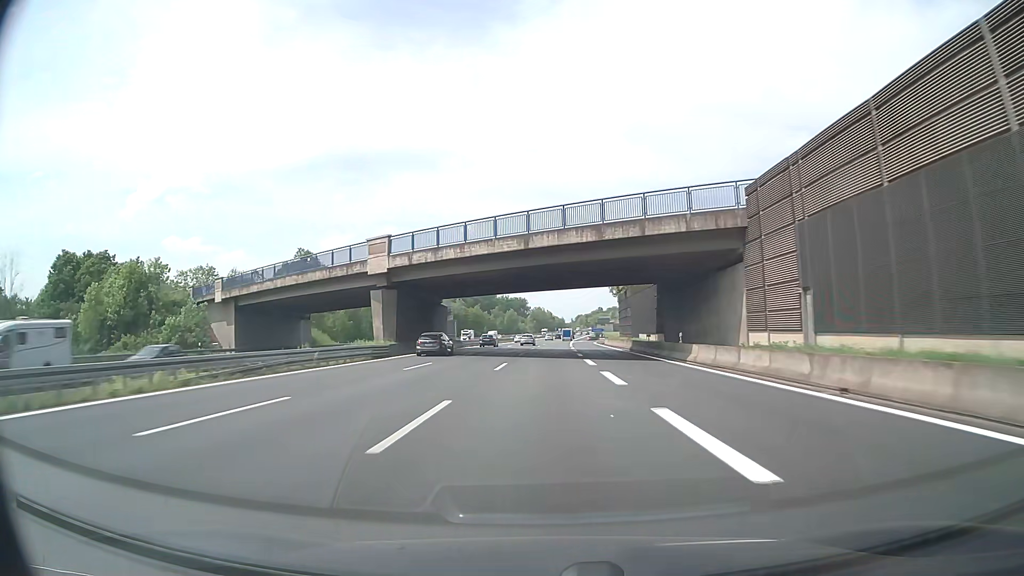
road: motorway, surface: asphalt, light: Day
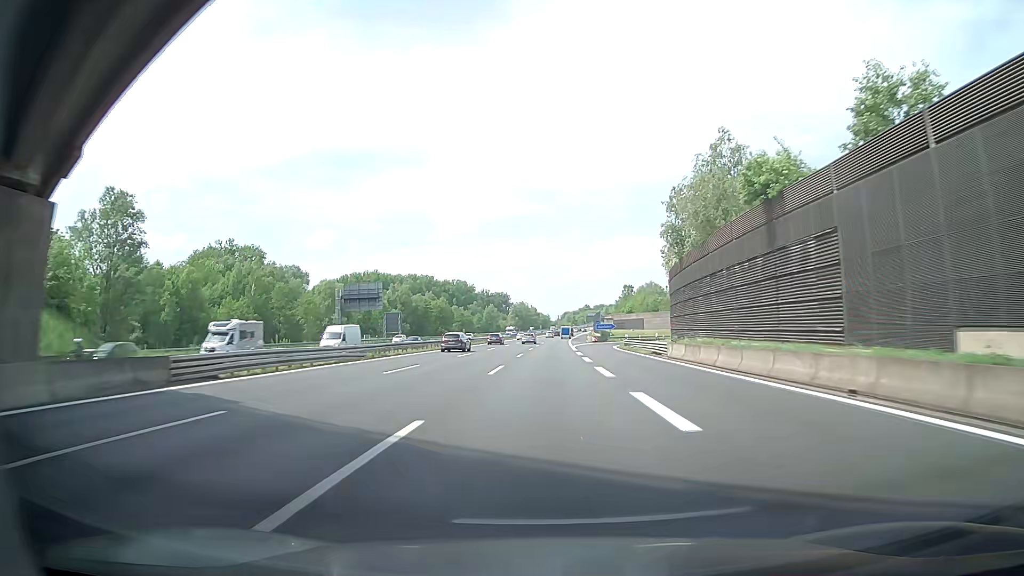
(+0.5, +56.7) m; +1°
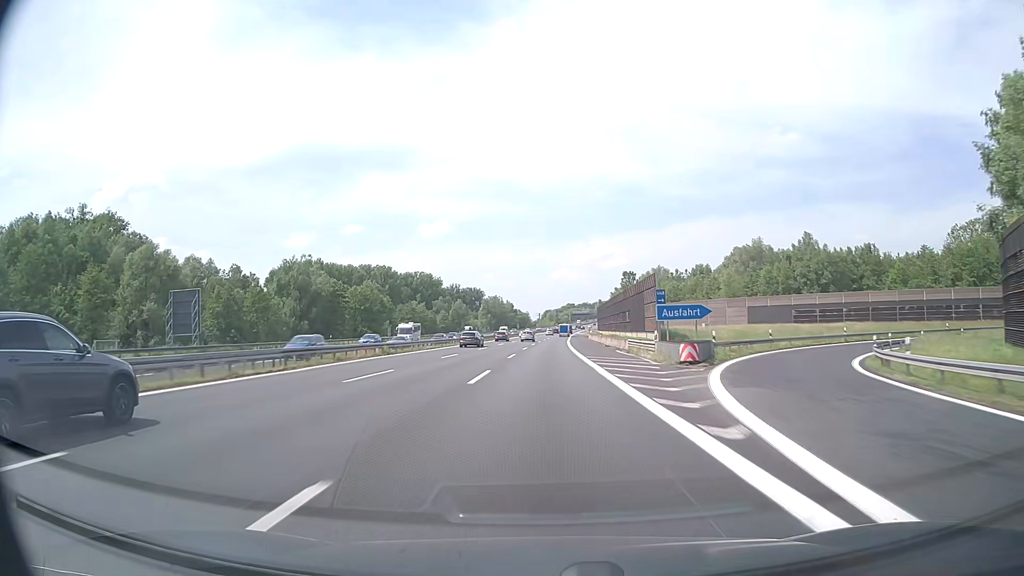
(+1.3, +75.6) m; +2°
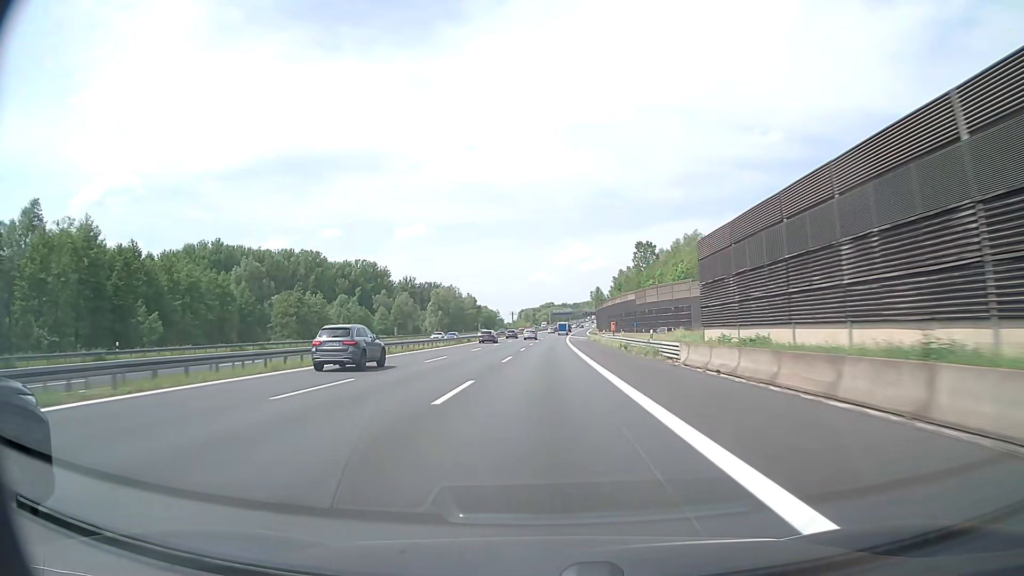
(+1.8, +94.3) m; +2°
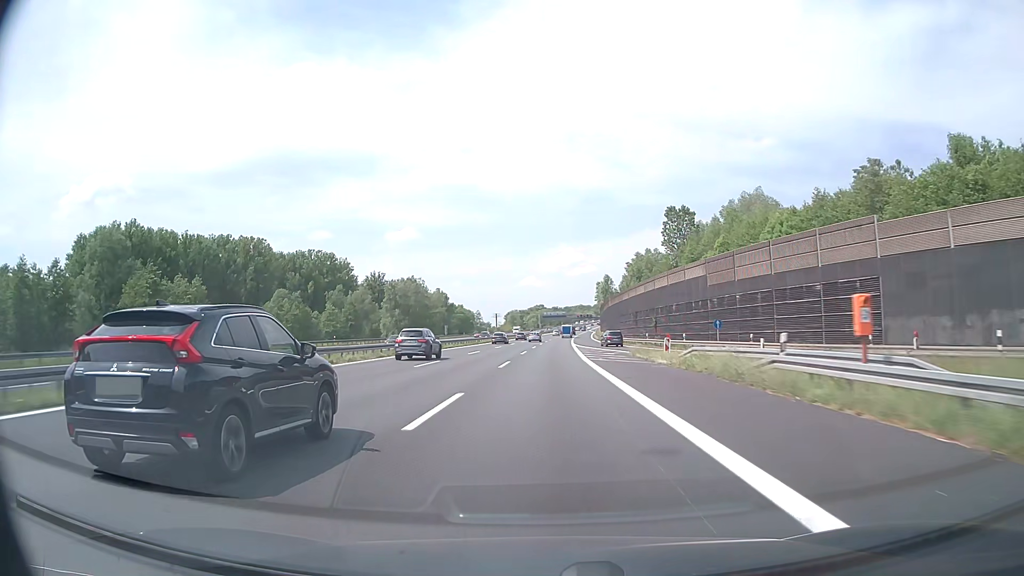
(+0.5, +56.5) m; +1°
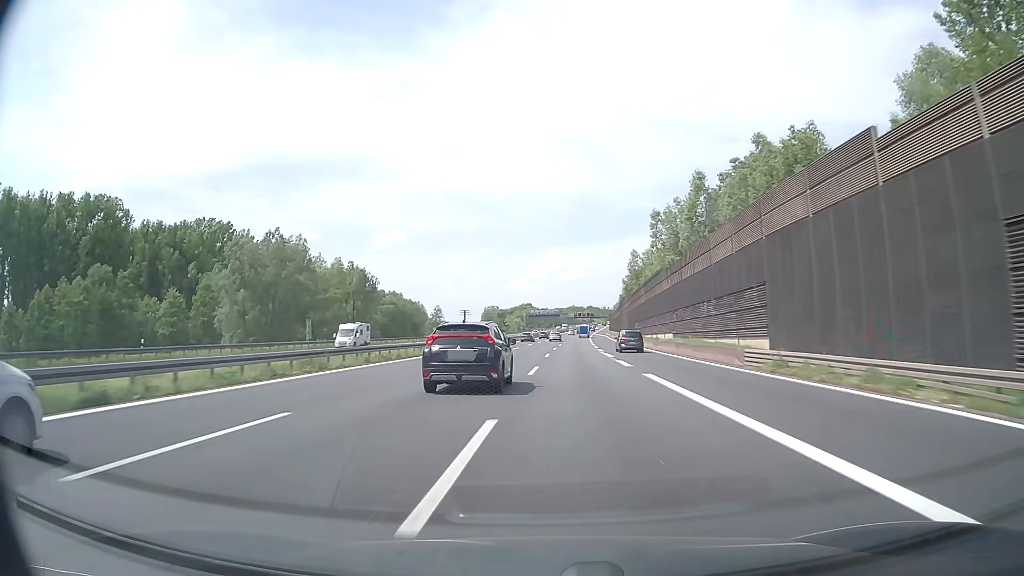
(+0.9, +94.1) m; +1°
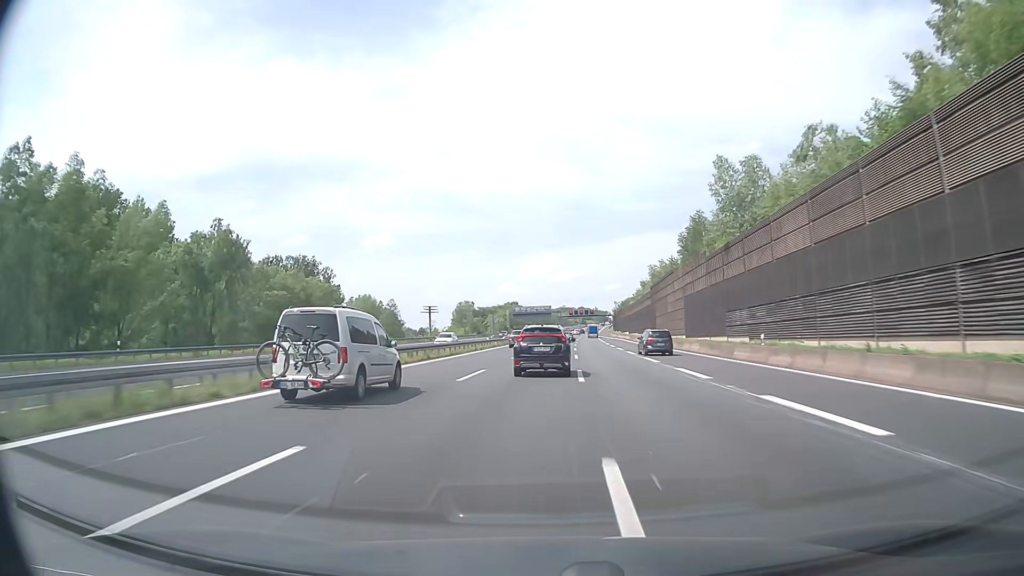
(+0.3, +56.5) m; +1°
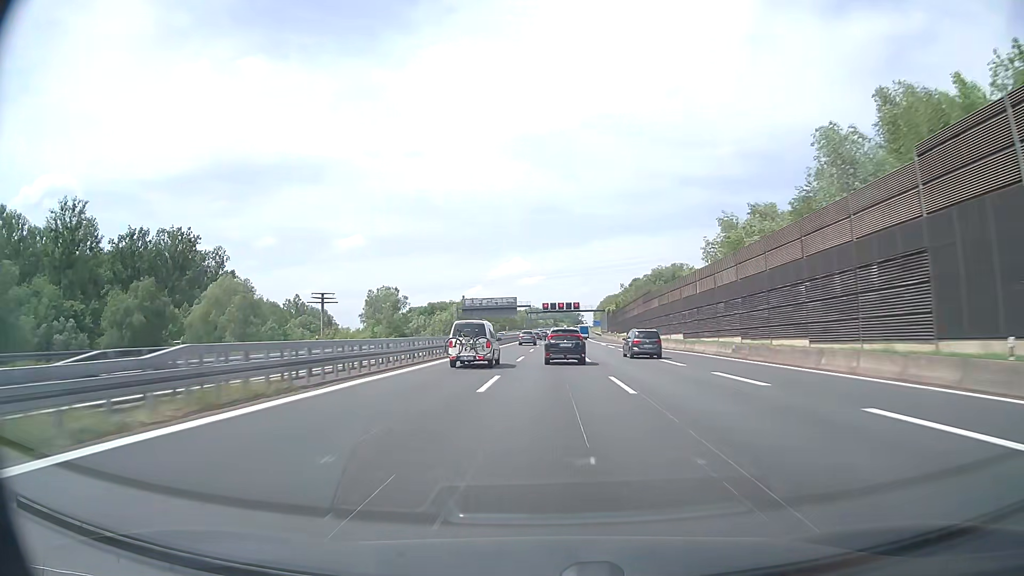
(+1.7, +75.3) m; +3°
(0, +10) (0, +20) (0, +30) (0, +40) (+1, +50) (+1, +60) (+1, +70) (+1, +80) (+2, +90) (+2, +100) m
